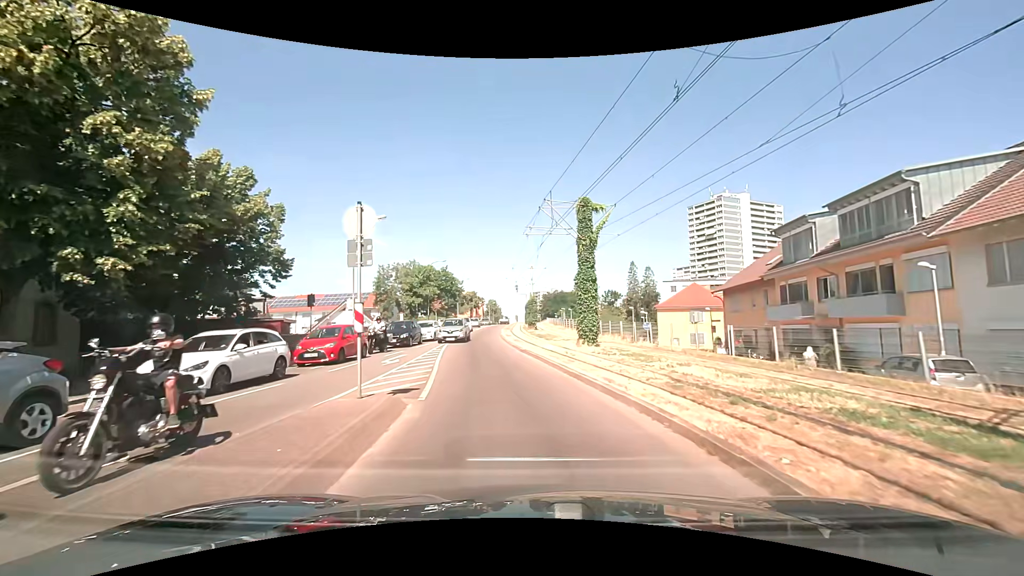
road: tertiary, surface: asphalt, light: Day
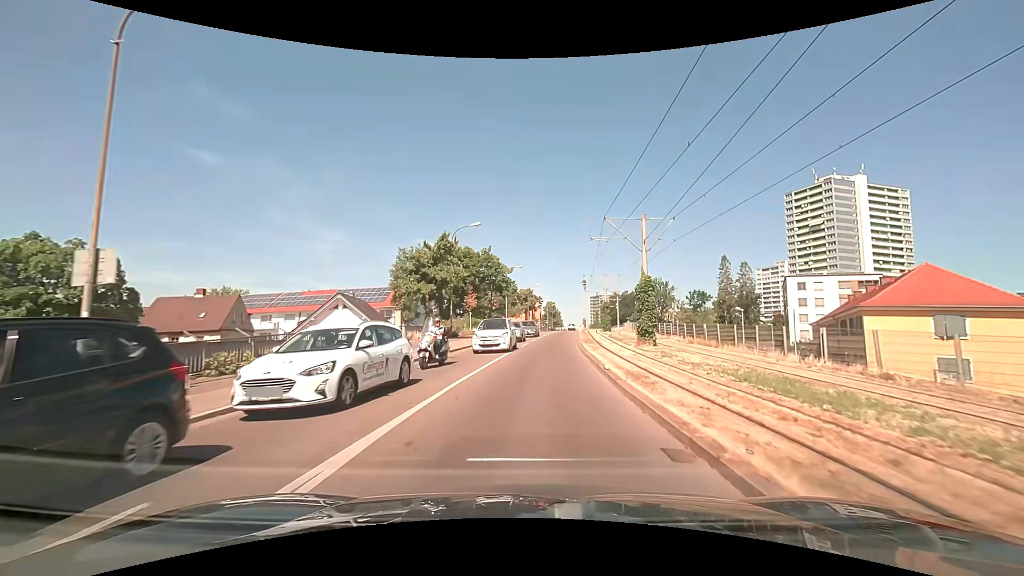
(-2.3, +27.7) m; -6°
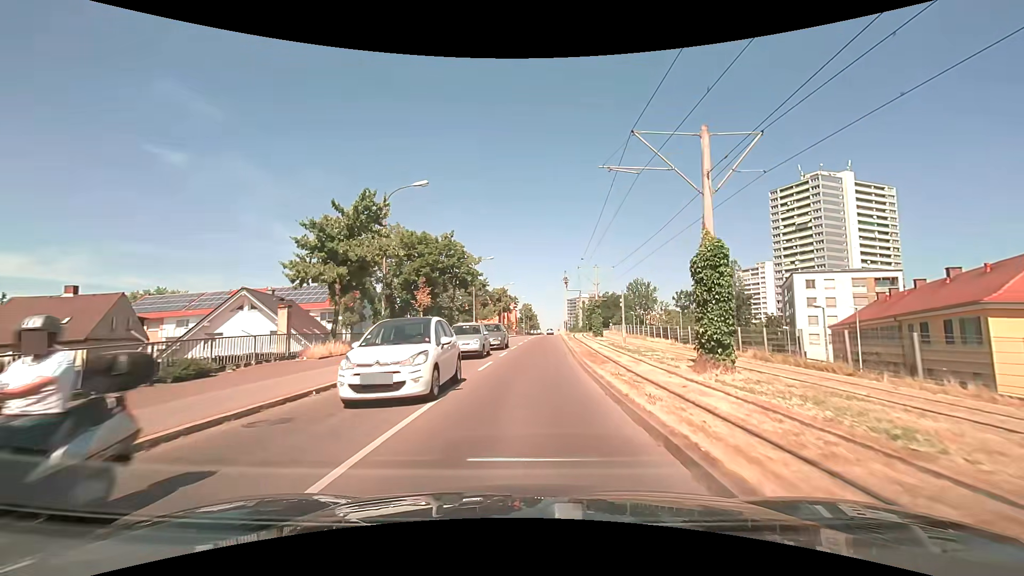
(+0.4, +12.7) m; +3°
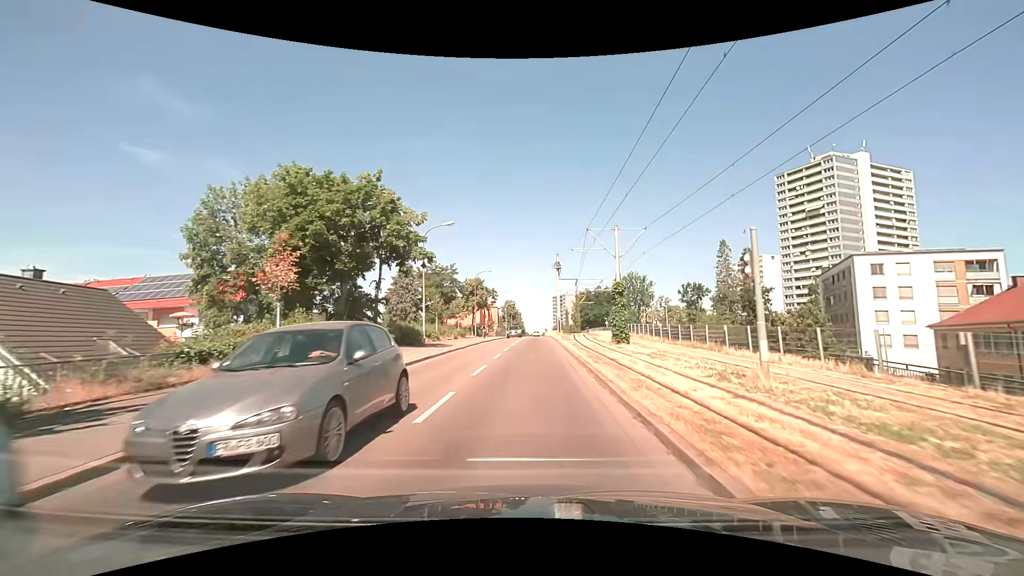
(+0.4, +20.0) m; +2°
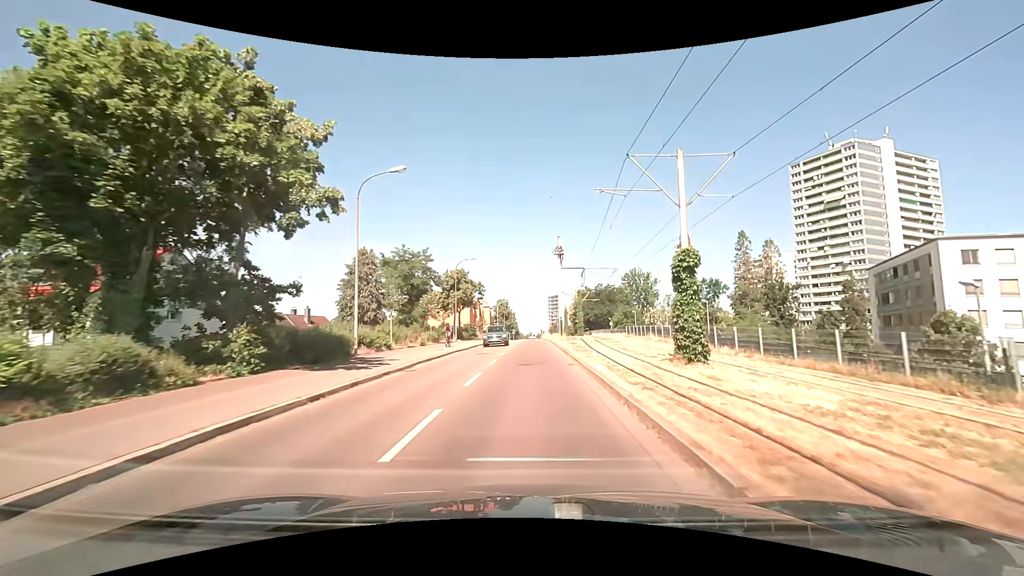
(+0.1, +13.8) m; +1°
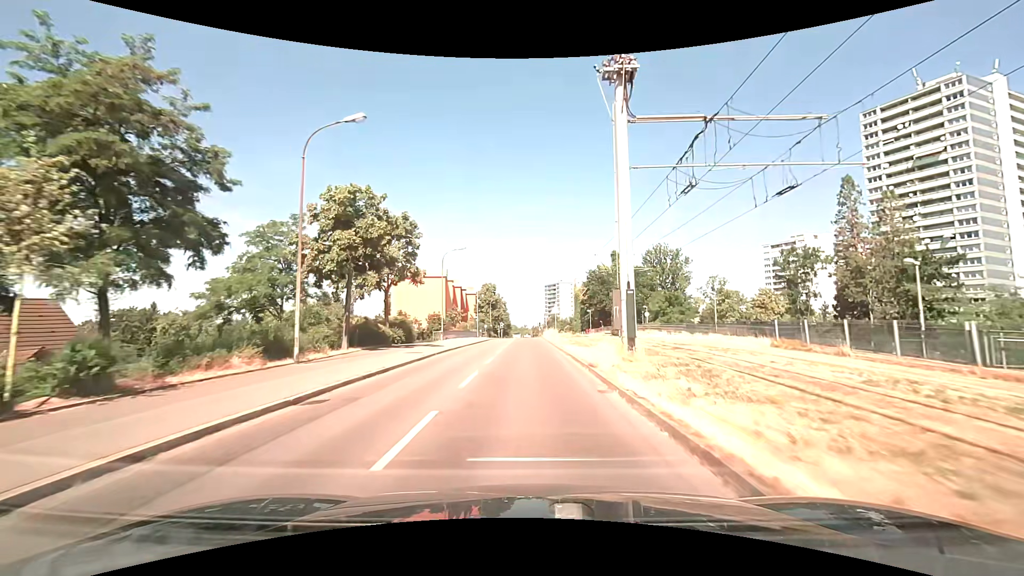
(+0.2, +36.6) m; +1°
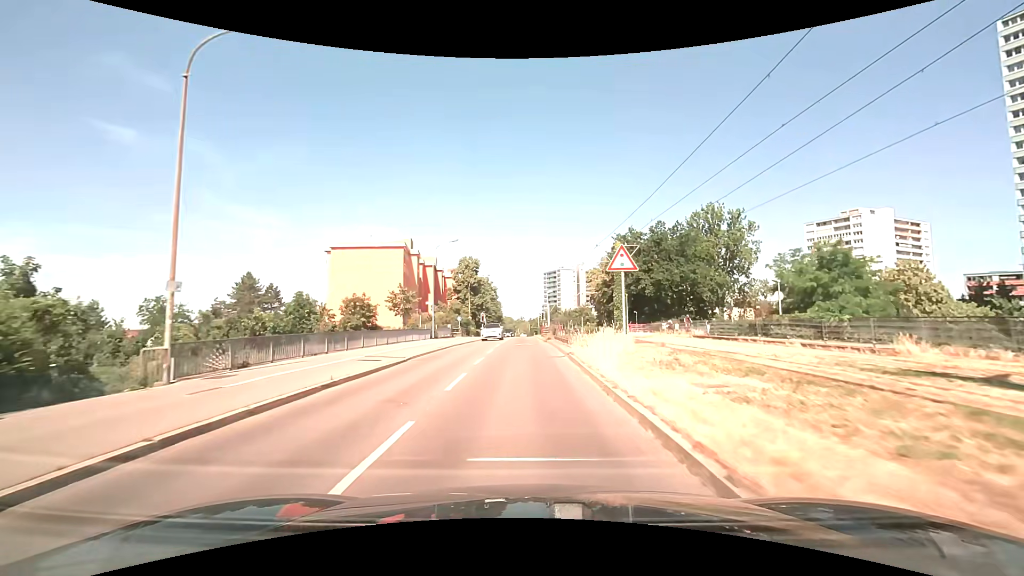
(0.0, +36.8) m; 0°
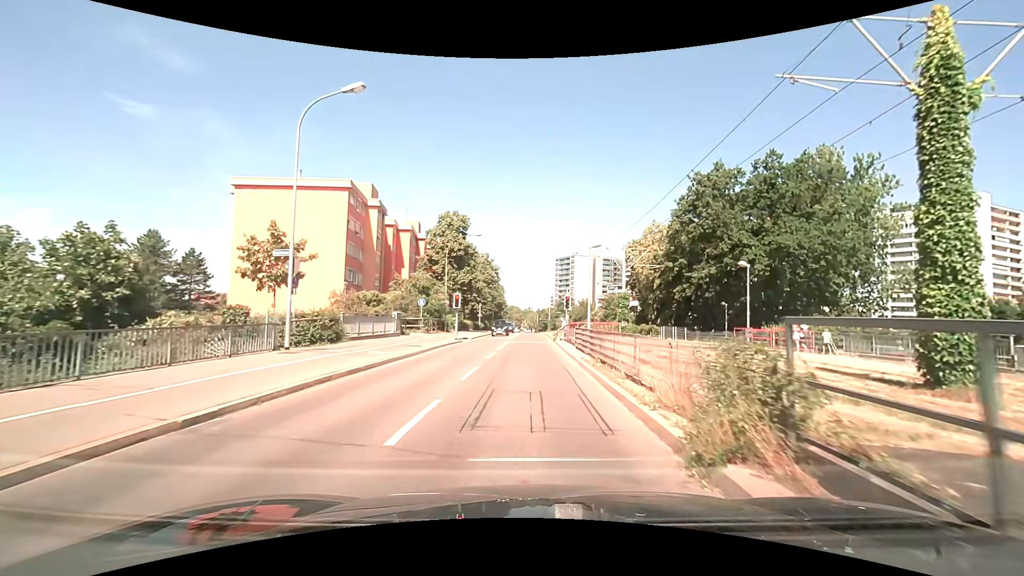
(-0.2, +28.7) m; -1°
(0, +10) (0, +20) (0, +30) (0, +40) (+1, +50) (+1, +60) (+1, +70) (0, +80) (0, +90) (0, +100) m
